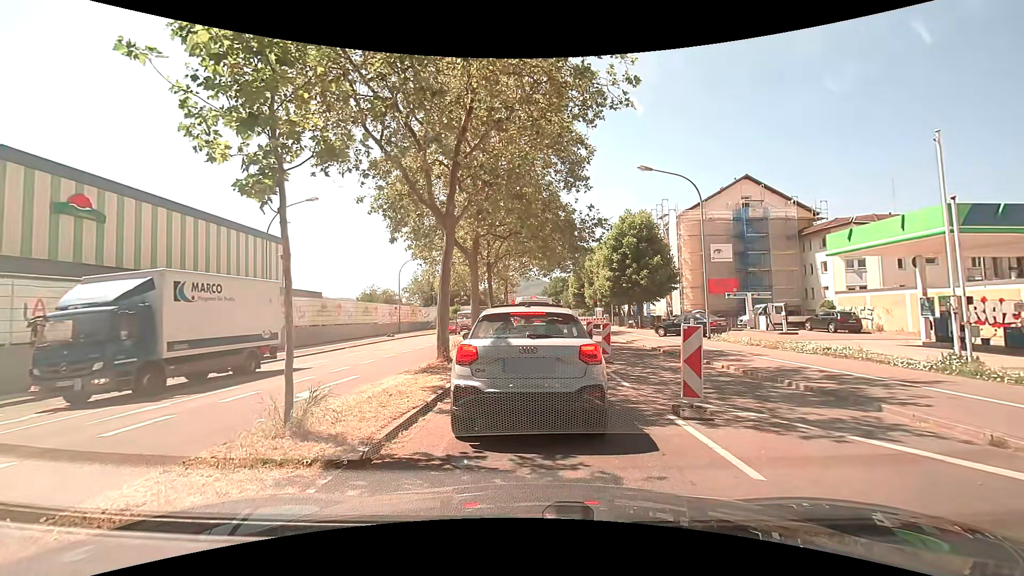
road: secondary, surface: asphalt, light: Day
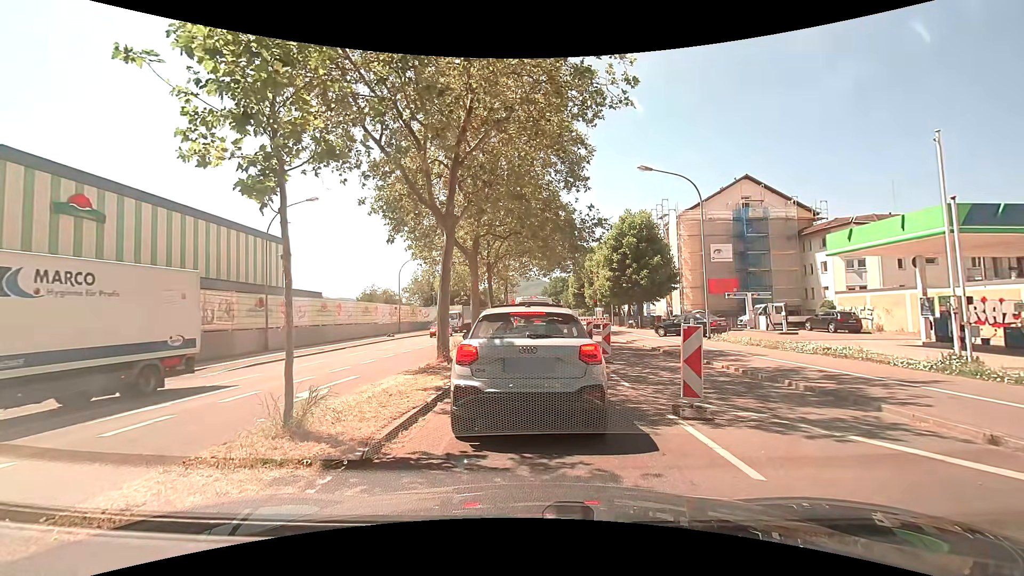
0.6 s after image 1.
(0.0, 0.0) m; 0°
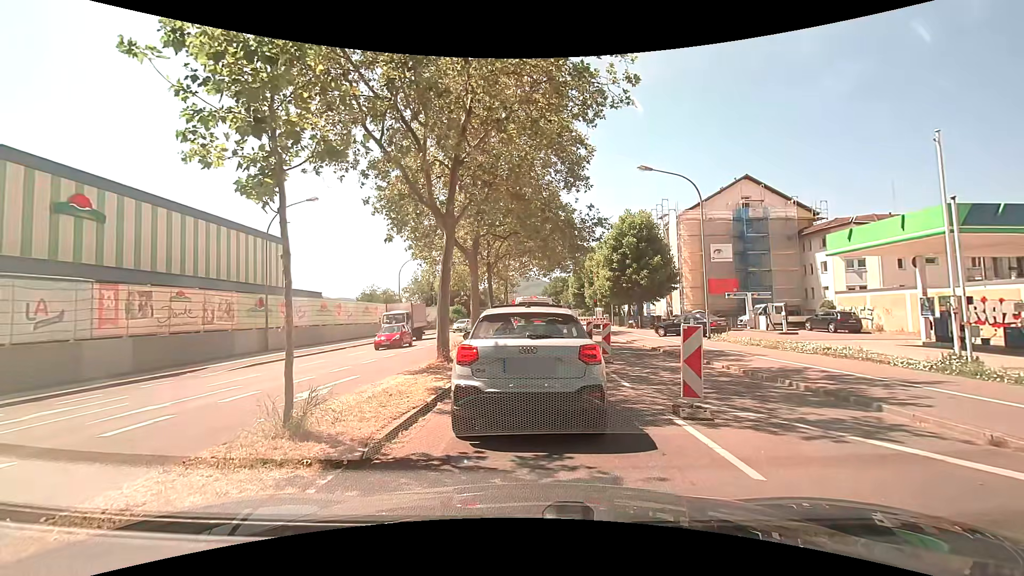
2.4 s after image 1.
(0.0, 0.0) m; 0°
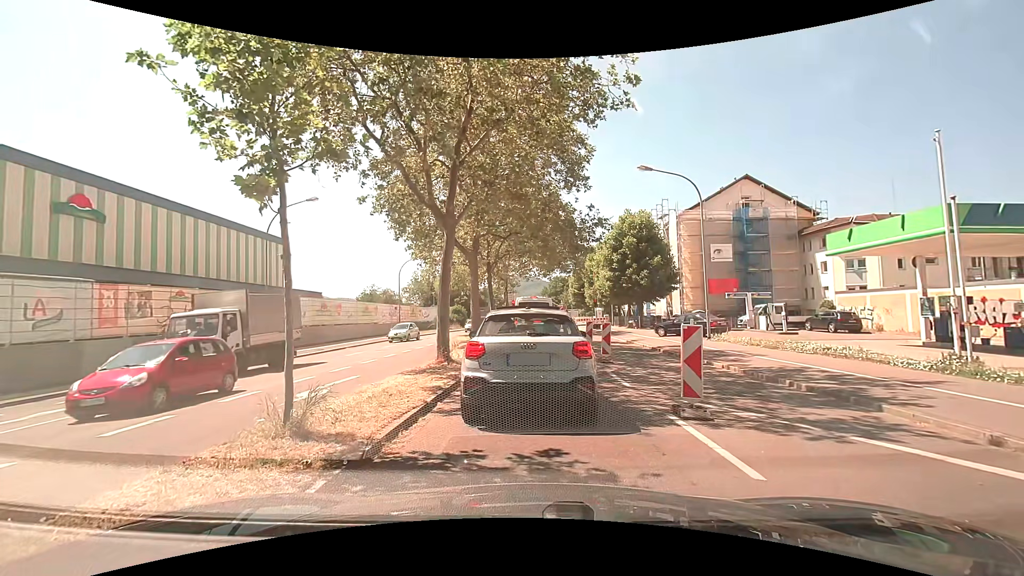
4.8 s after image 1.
(0.0, 0.0) m; 0°
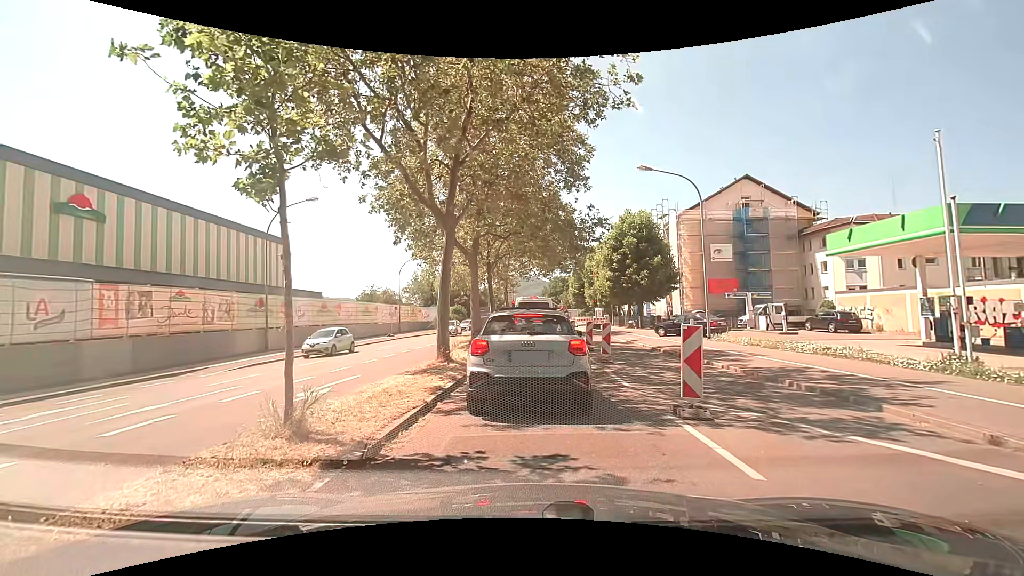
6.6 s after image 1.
(0.0, 0.0) m; 0°
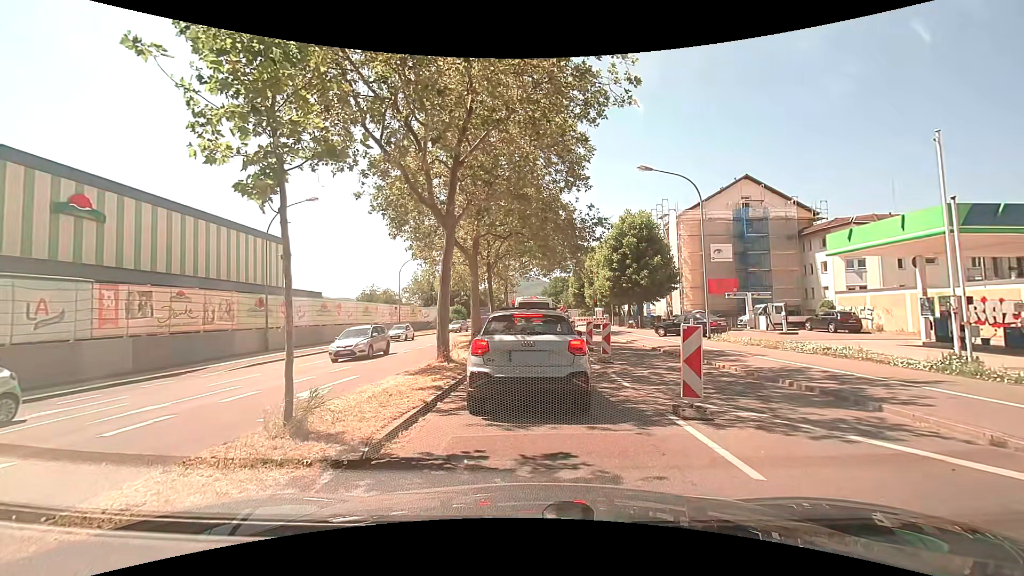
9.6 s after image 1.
(0.0, 0.0) m; 0°
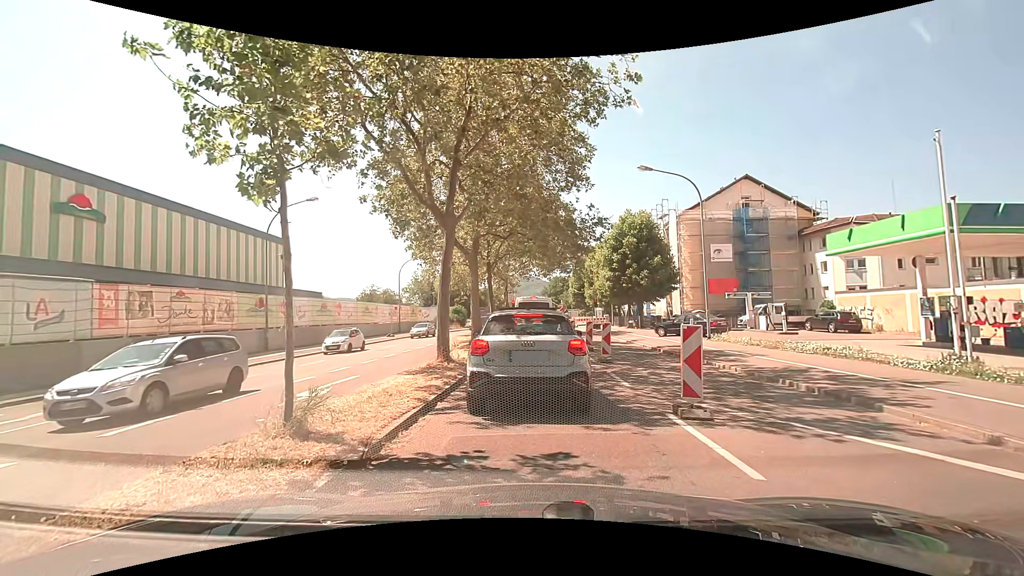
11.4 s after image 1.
(0.0, 0.0) m; 0°
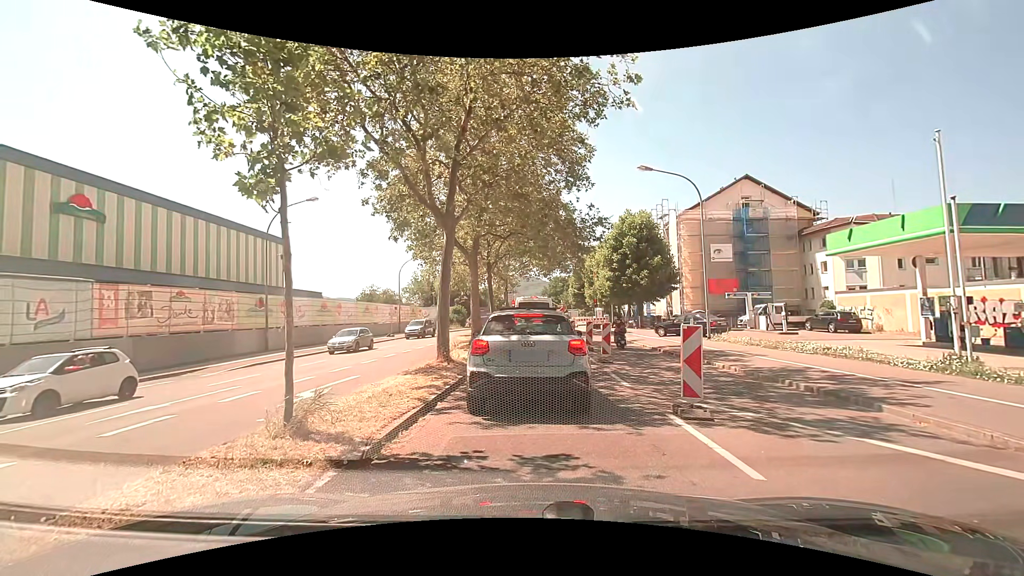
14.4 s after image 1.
(0.0, 0.0) m; 0°
